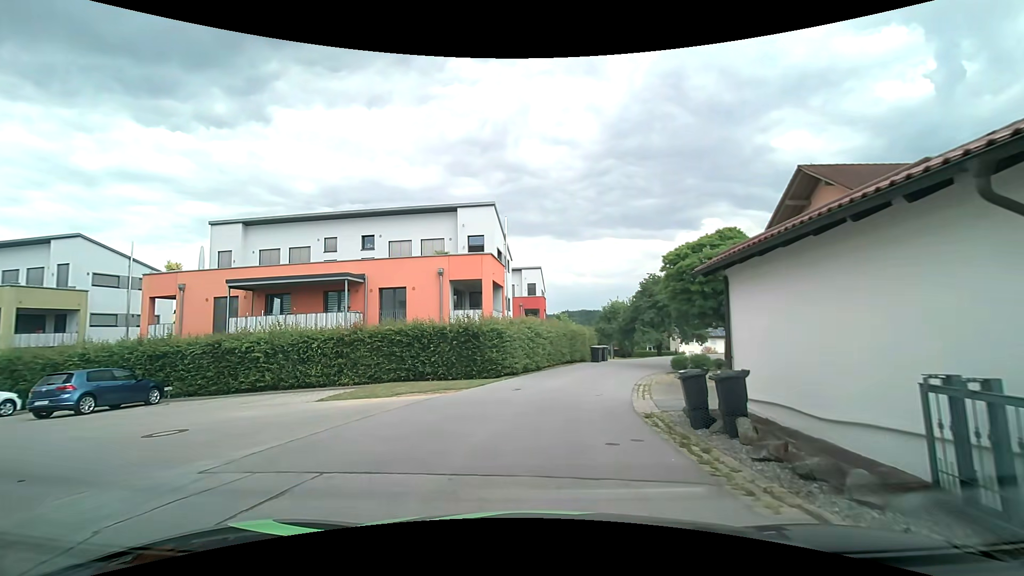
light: Day
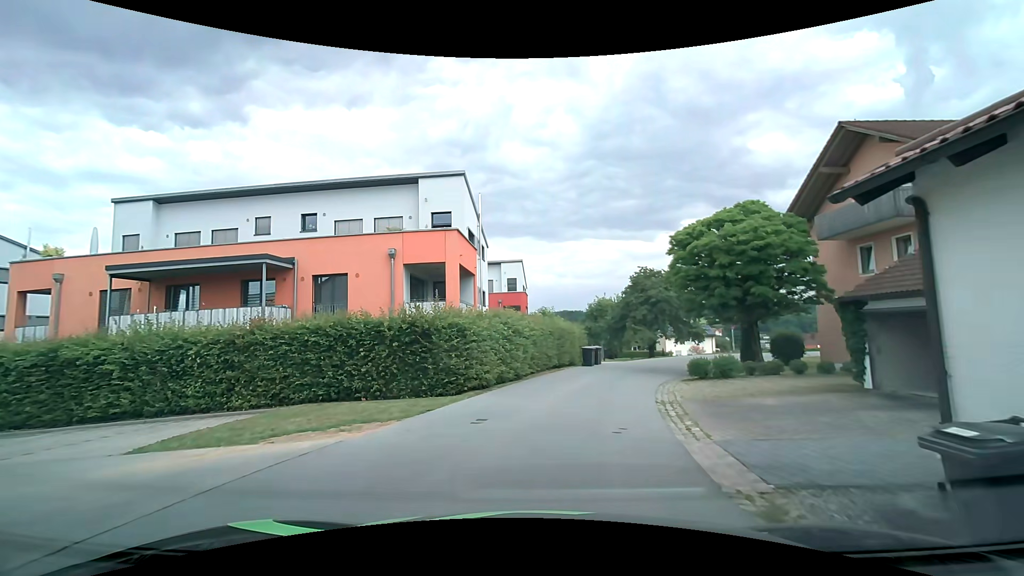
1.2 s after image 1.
(+0.2, +5.8) m; +4°
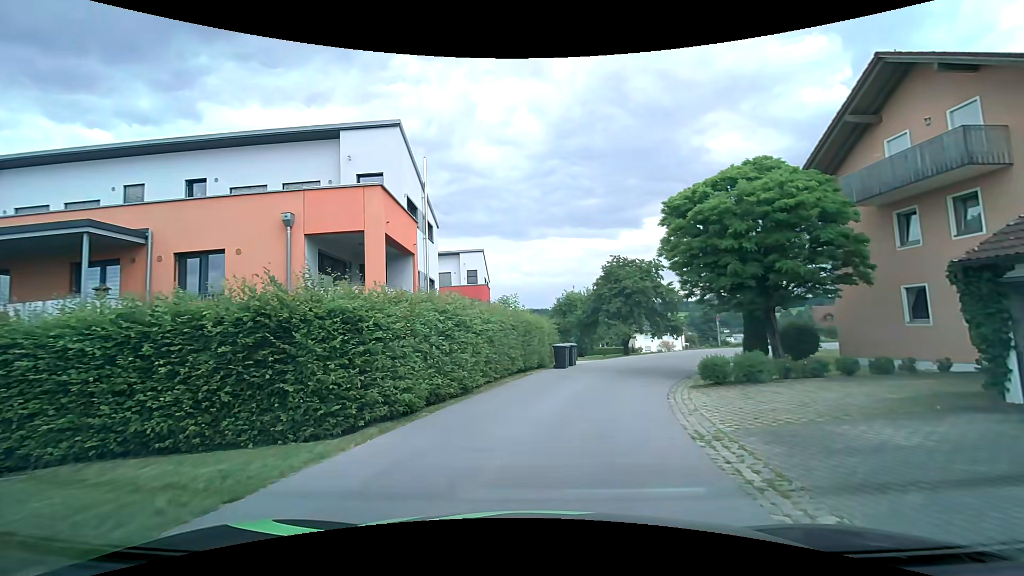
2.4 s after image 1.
(+0.1, +5.6) m; +2°
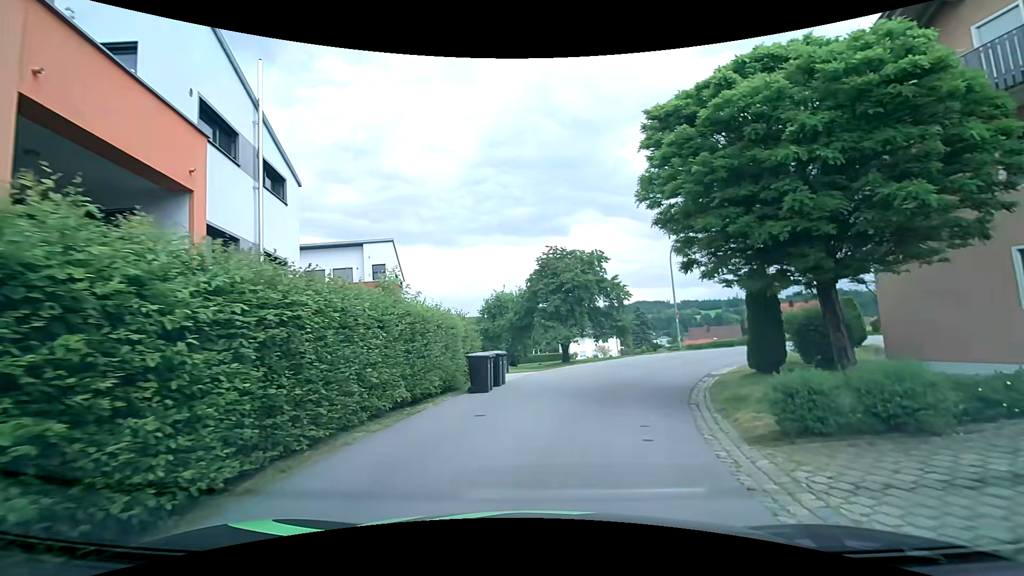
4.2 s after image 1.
(+0.7, +8.6) m; +8°
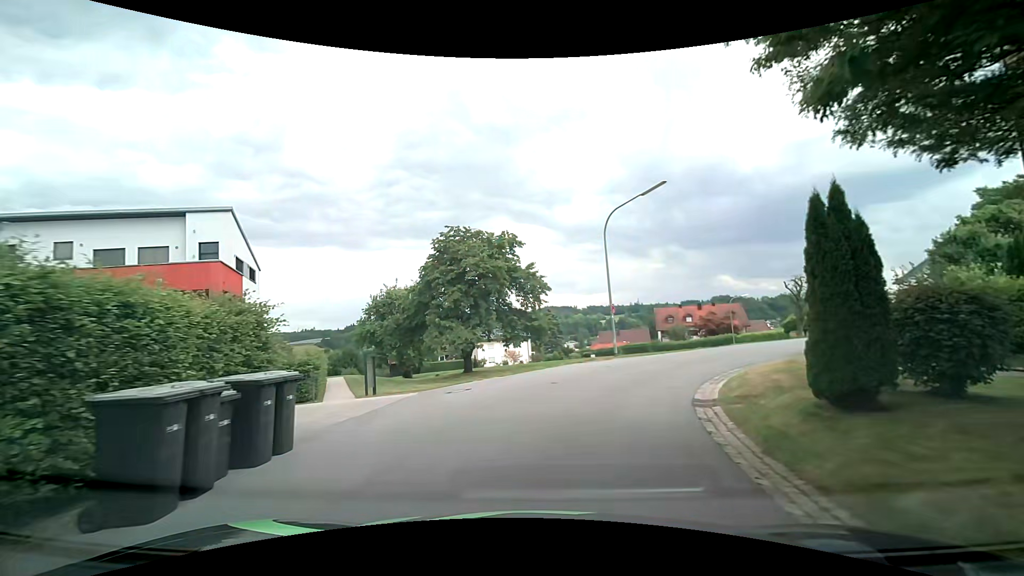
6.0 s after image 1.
(+0.8, +9.1) m; +9°
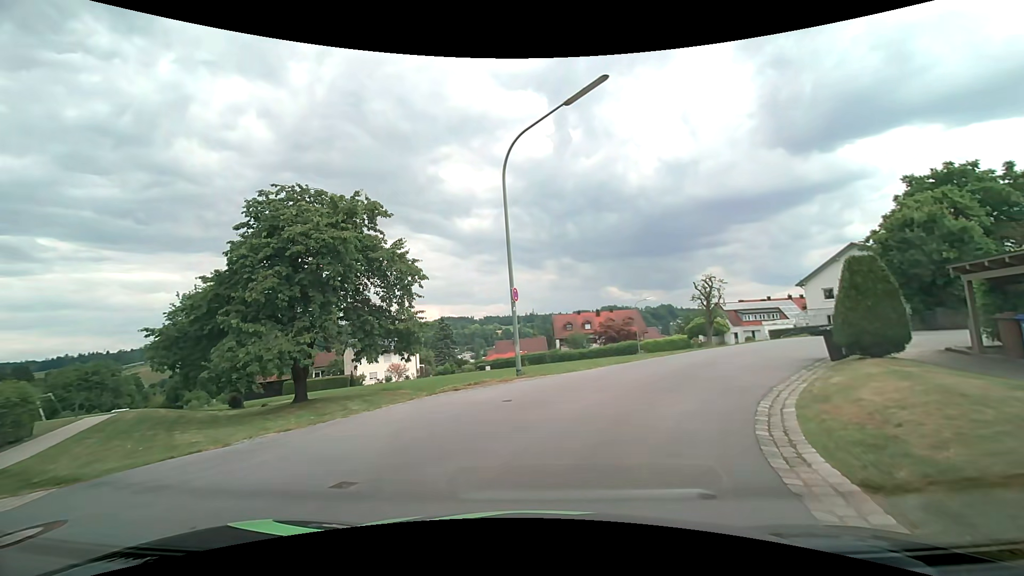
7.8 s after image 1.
(+1.2, +9.8) m; +12°
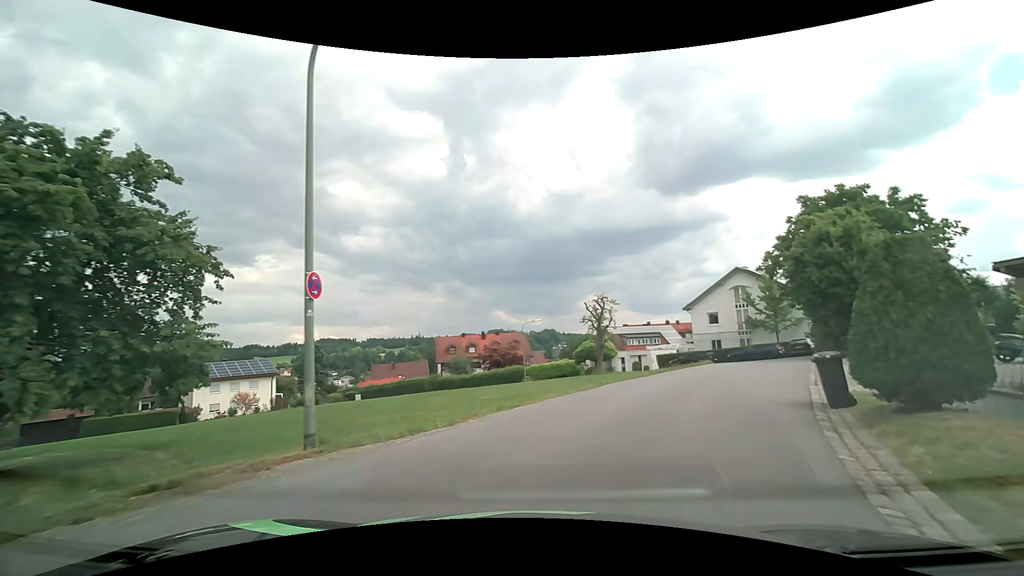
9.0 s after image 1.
(+0.7, +6.6) m; +13°
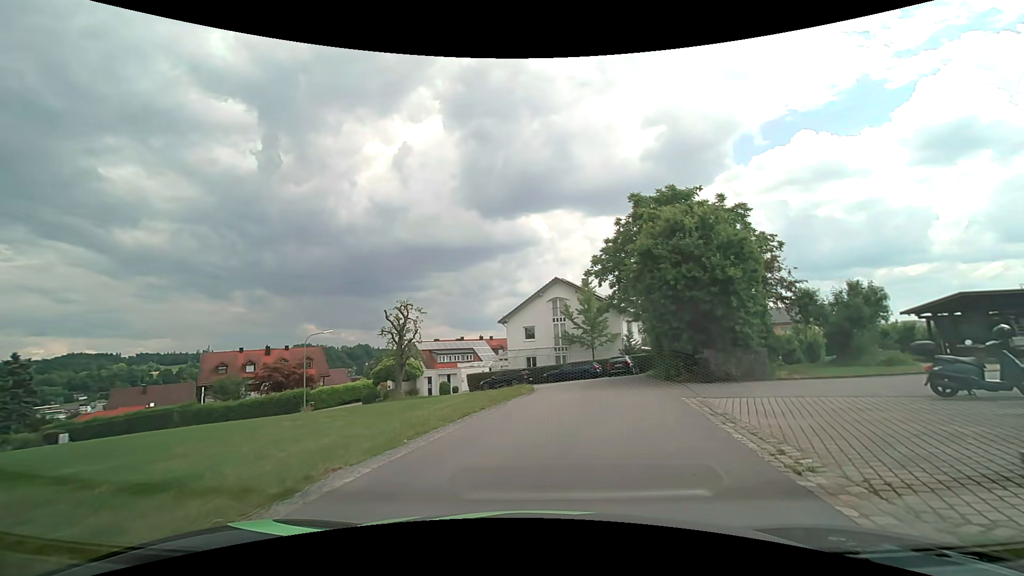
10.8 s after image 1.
(+1.7, +8.5) m; +22°
